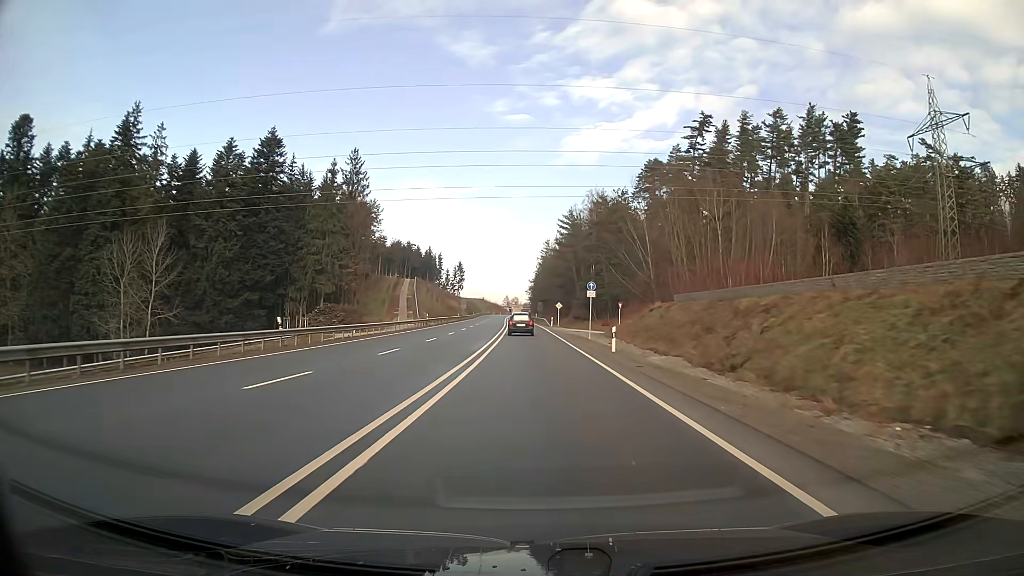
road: primary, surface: asphalt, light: Day
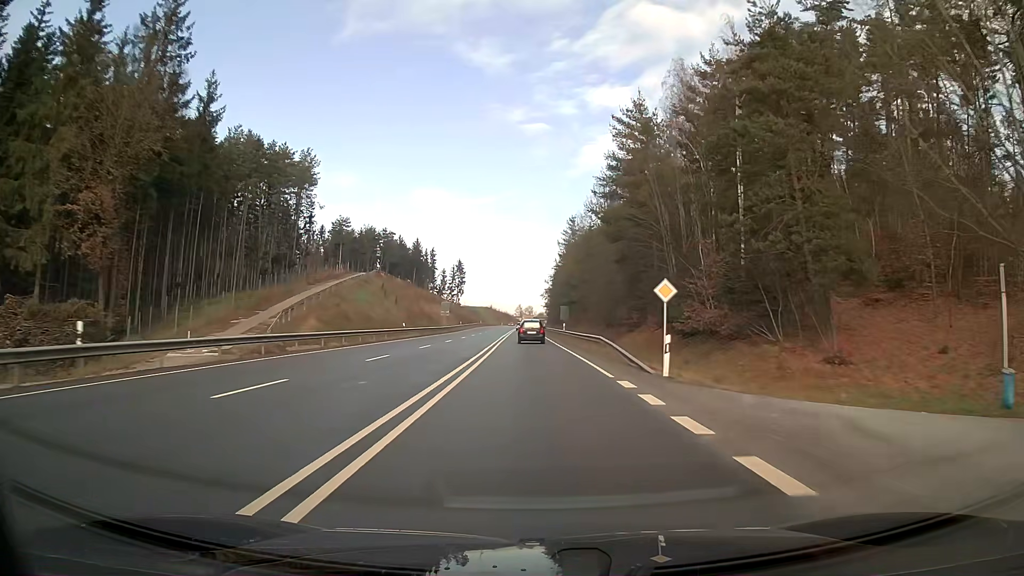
(-0.8, +61.0) m; -1°
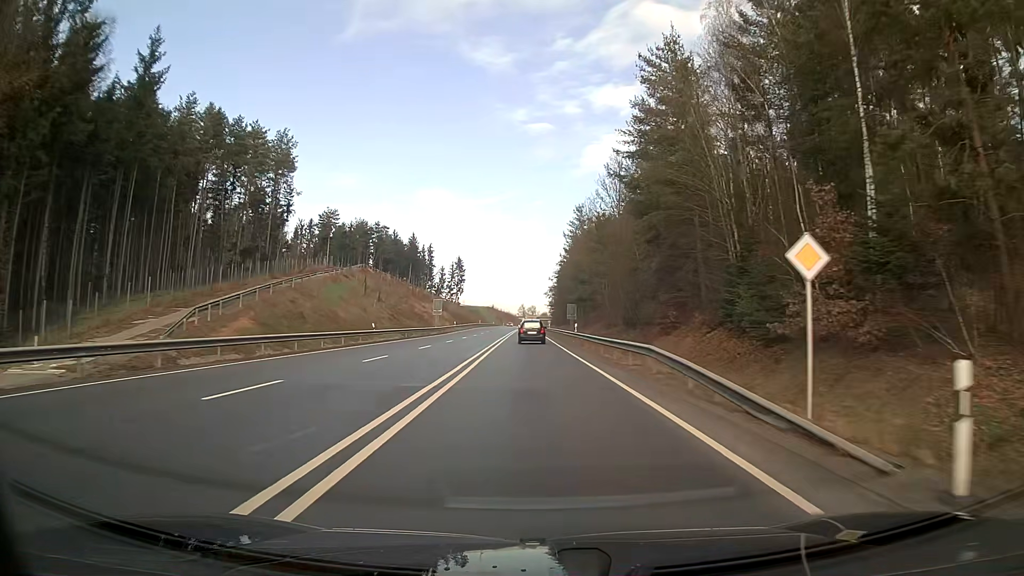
(0.0, +12.3) m; 0°
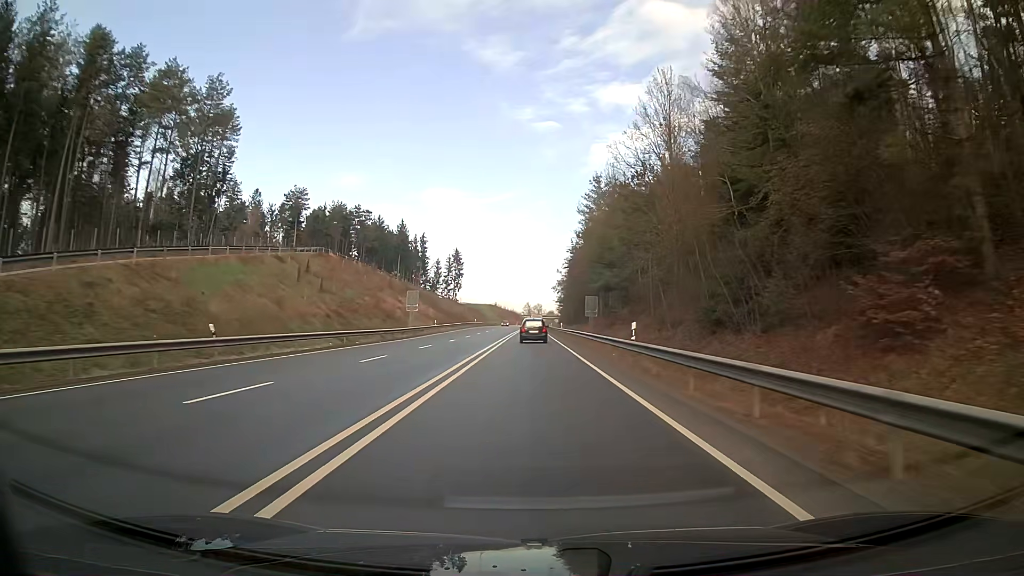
(-0.1, +24.6) m; -1°
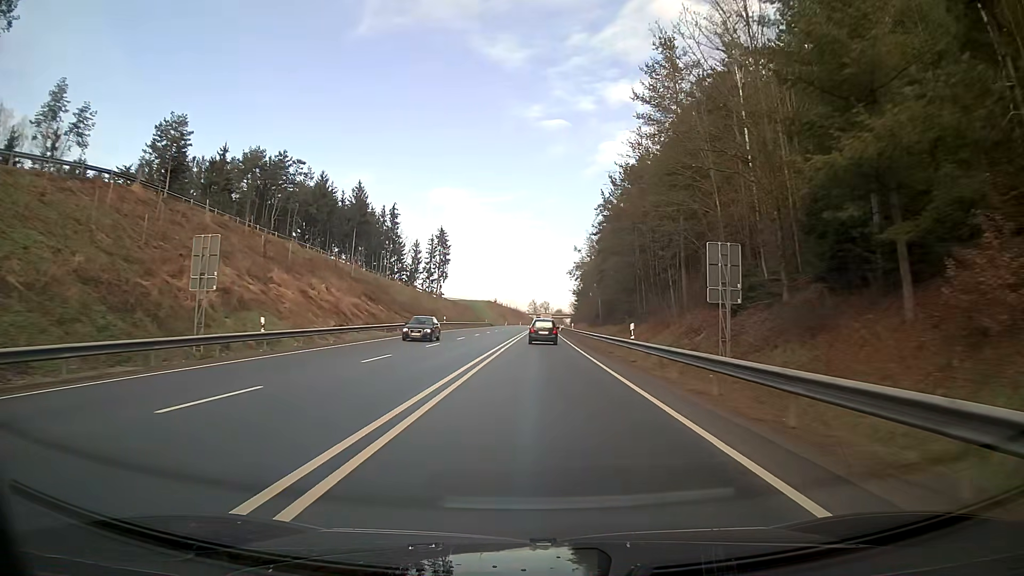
(-0.3, +49.2) m; 0°
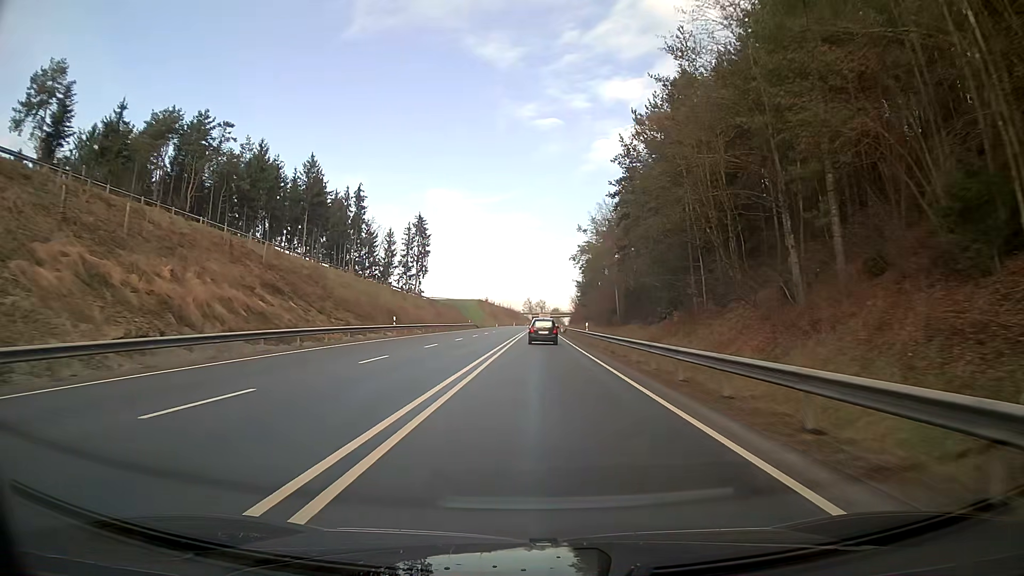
(+0.1, +24.4) m; 0°
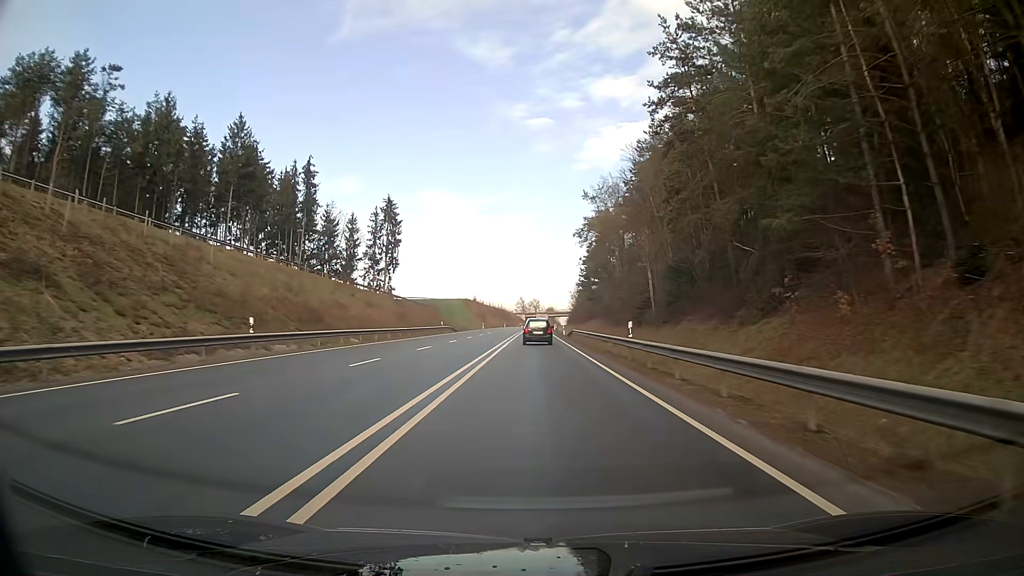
(+0.1, +24.4) m; 0°
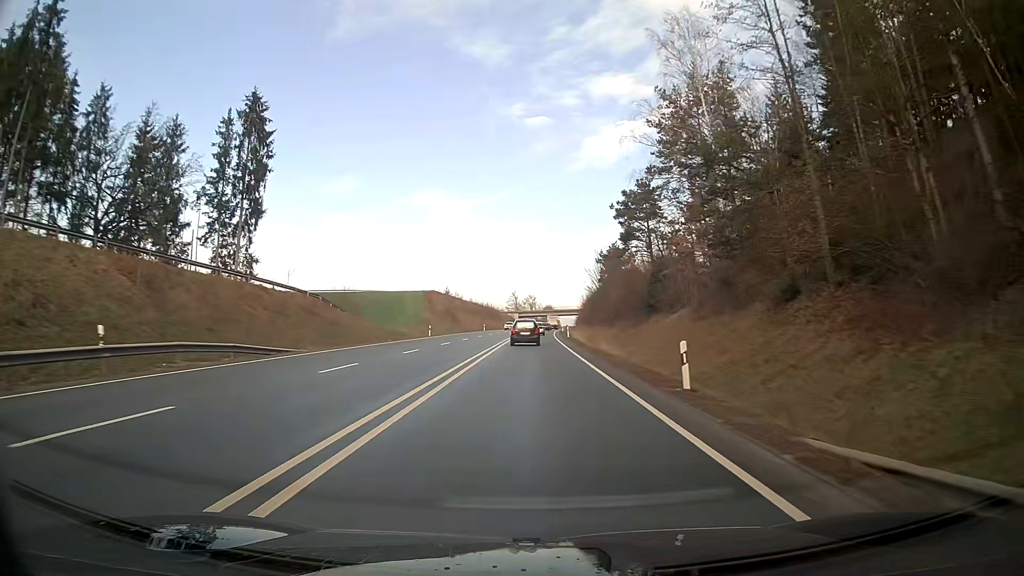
(+0.2, +61.6) m; 0°
